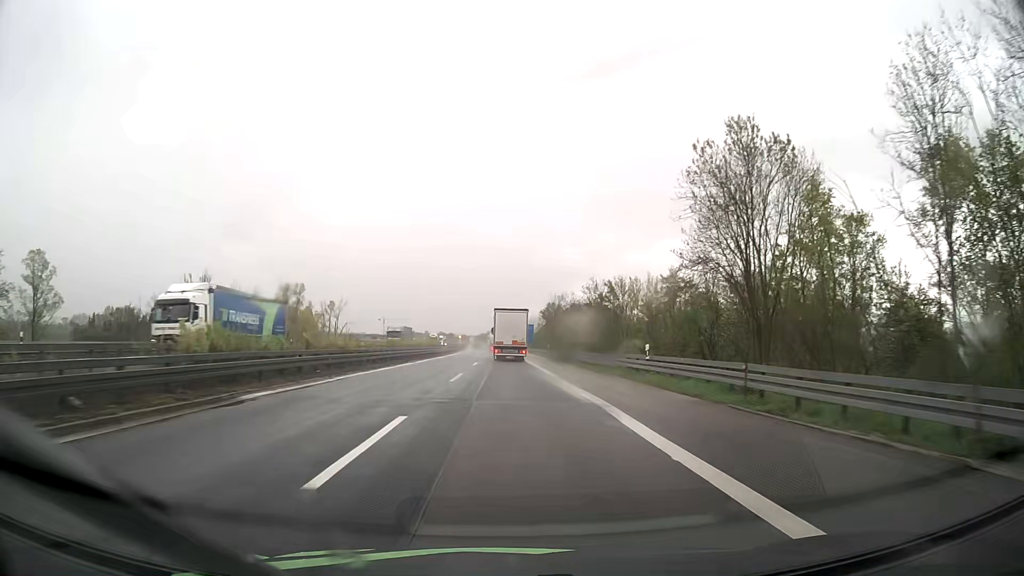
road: motorway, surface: asphalt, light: Day
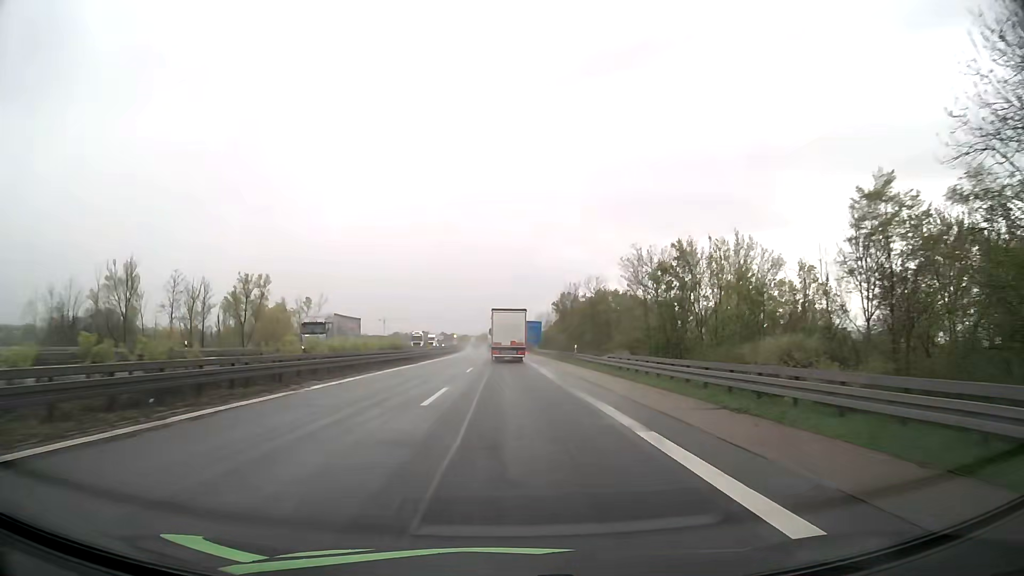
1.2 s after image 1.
(-0.2, +26.4) m; 0°
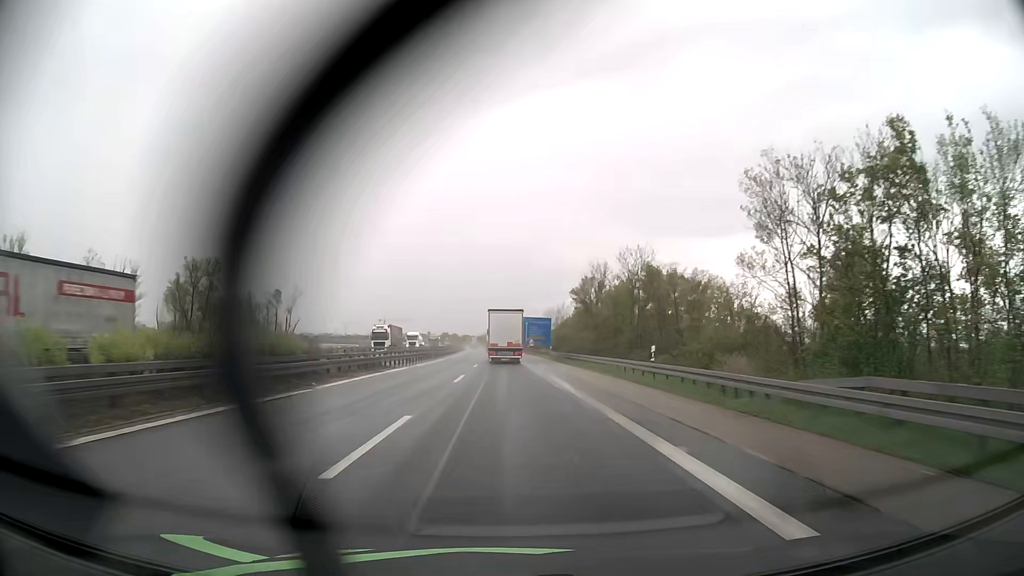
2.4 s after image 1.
(-0.1, +26.1) m; 0°
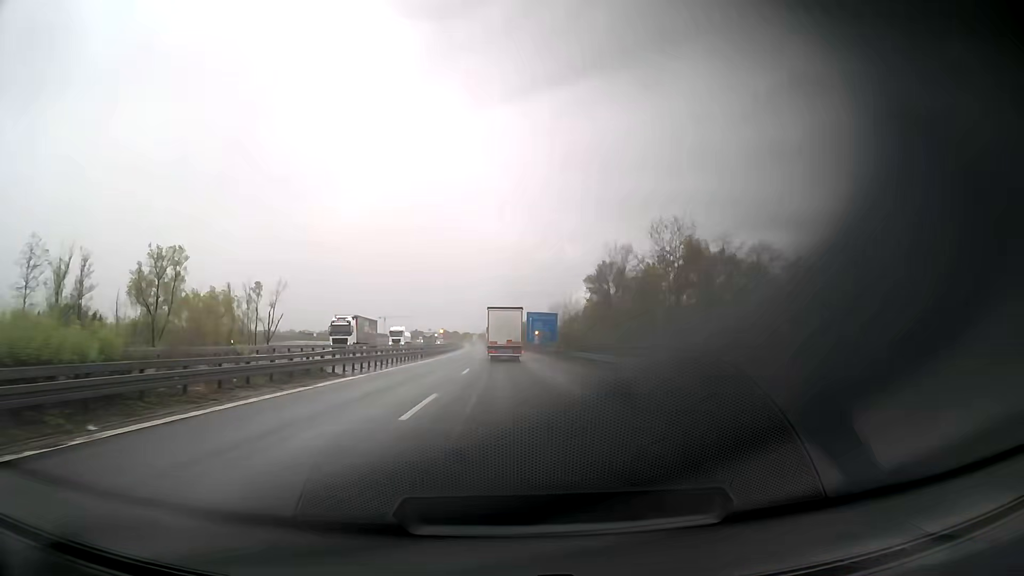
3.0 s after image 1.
(0.0, +13.0) m; 0°
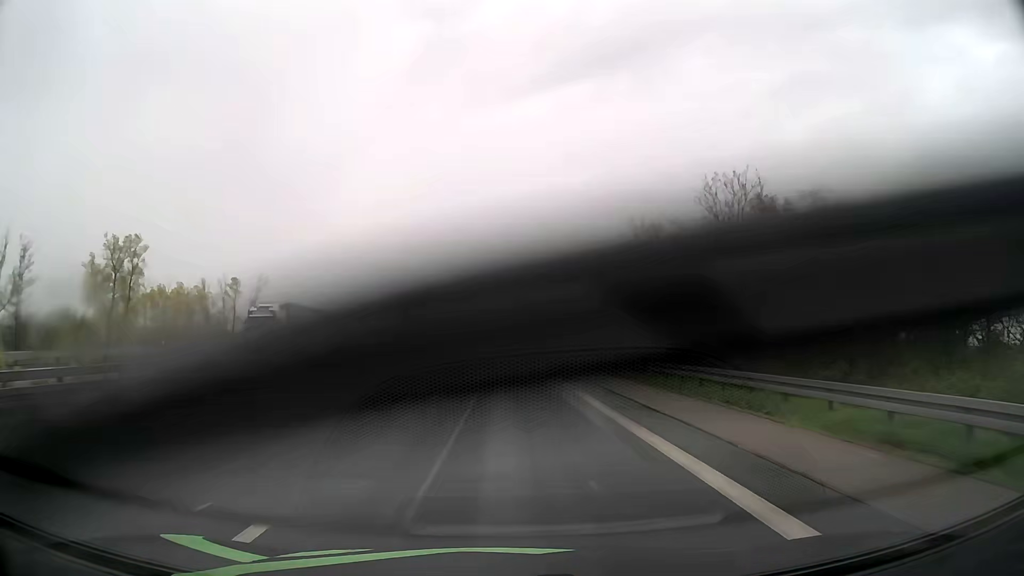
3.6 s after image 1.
(0.0, +13.0) m; 0°
